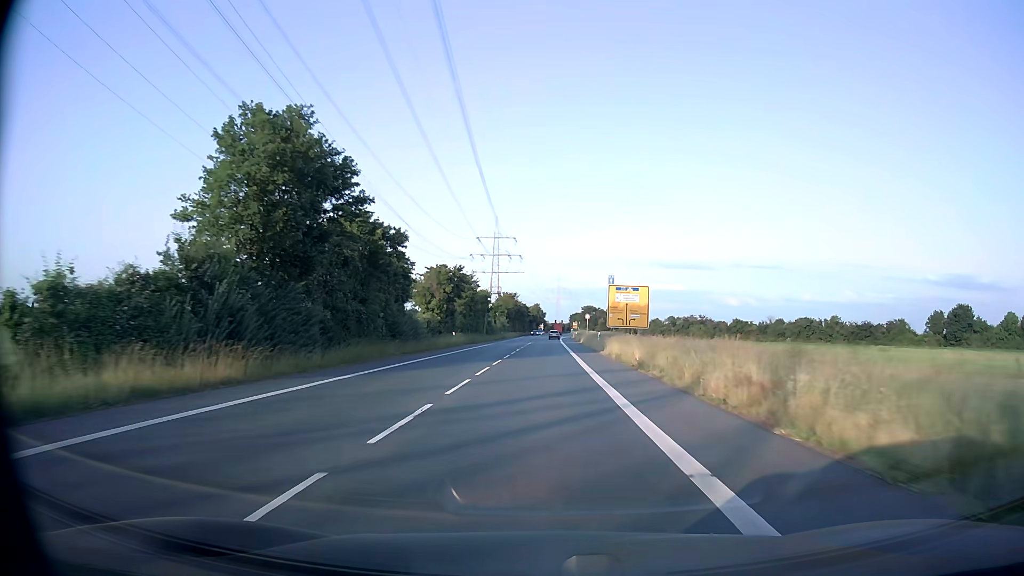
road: secondary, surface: asphalt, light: Day
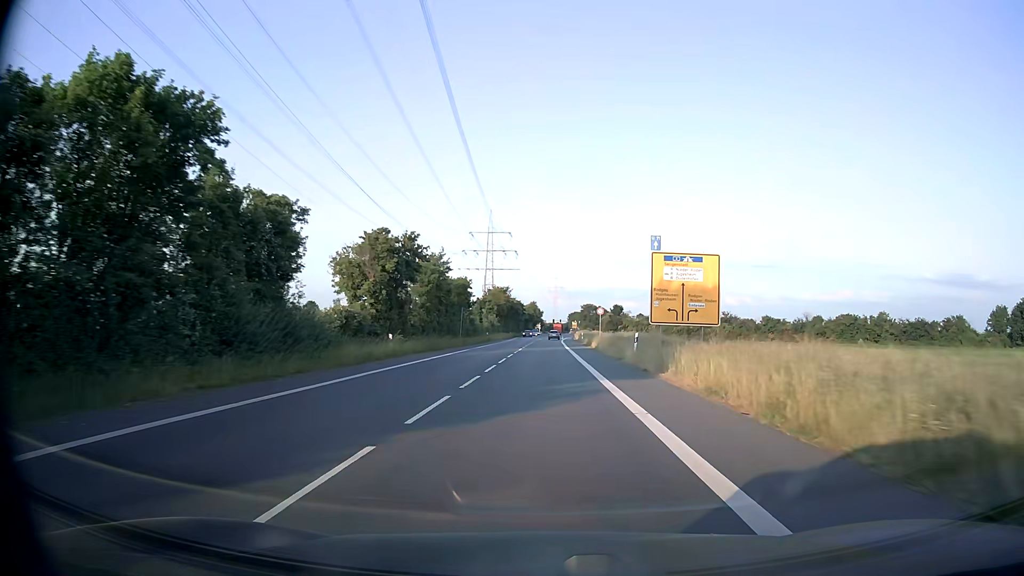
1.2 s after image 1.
(+0.1, +22.4) m; 0°
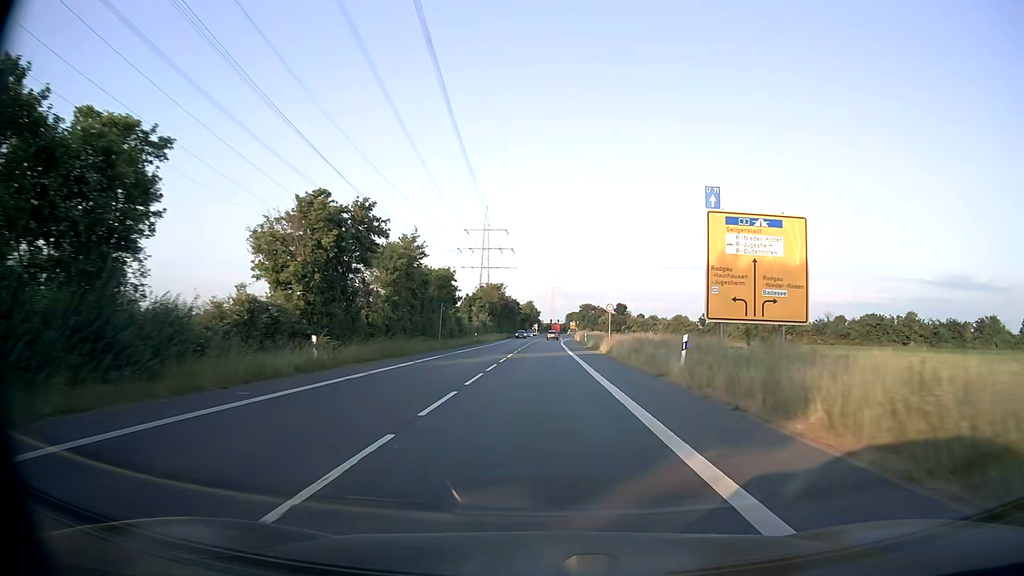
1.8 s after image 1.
(0.0, +11.1) m; 0°
(0, +10) (0, +20) (0, +30) (+1, +40) (+1, +50) (+1, +60) (+1, +70) (+1, +80) (+2, +90) (+2, +100) m
